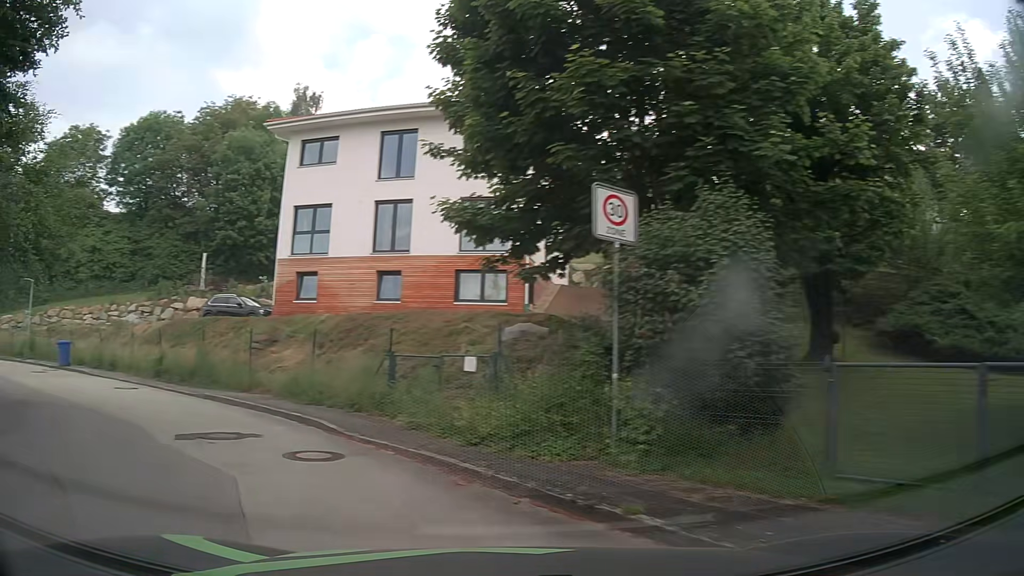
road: residential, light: Day
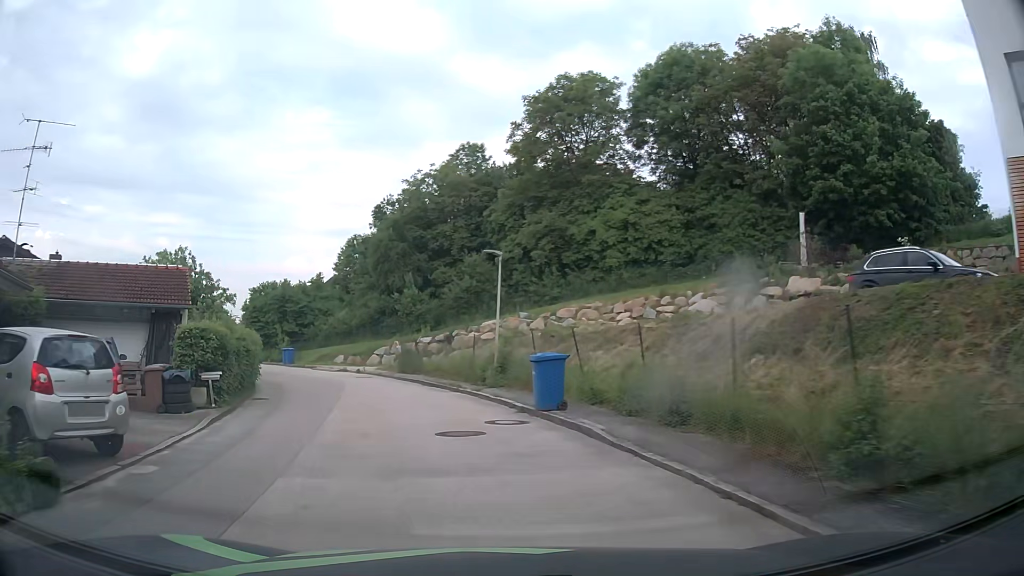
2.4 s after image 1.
(-8.5, +14.5) m; -47°
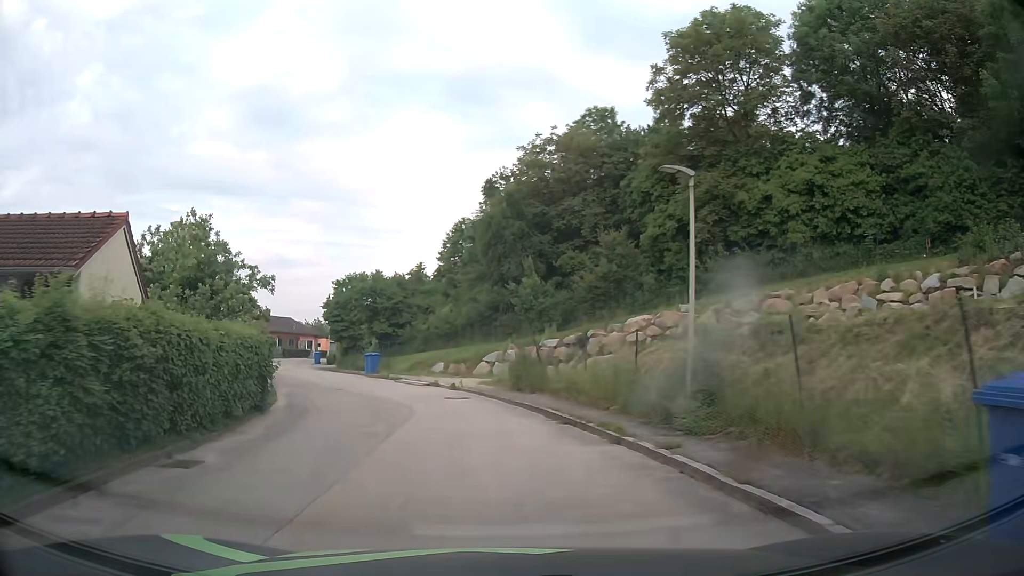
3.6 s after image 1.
(-1.2, +10.2) m; -11°
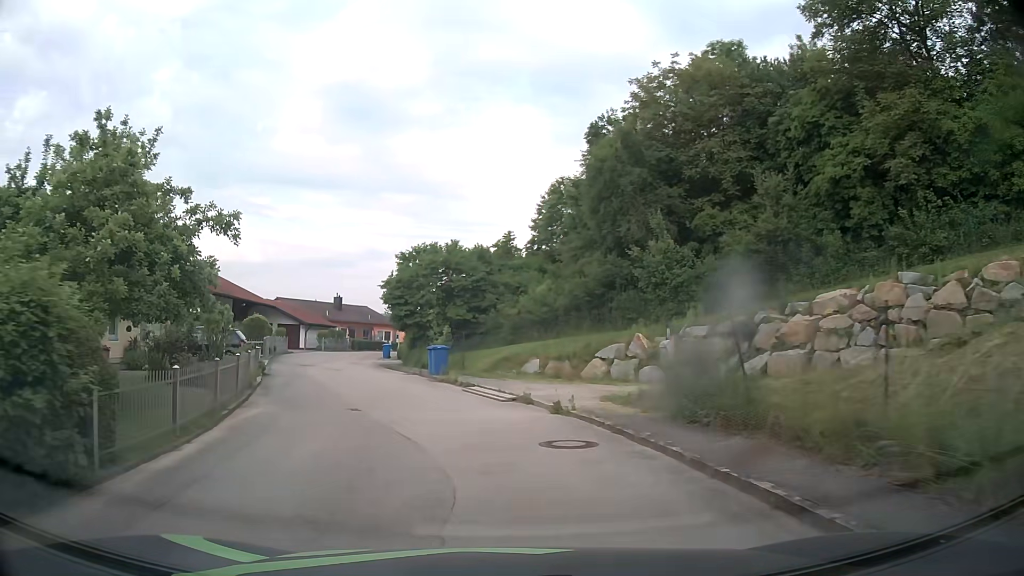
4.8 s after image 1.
(-0.9, +10.3) m; -9°
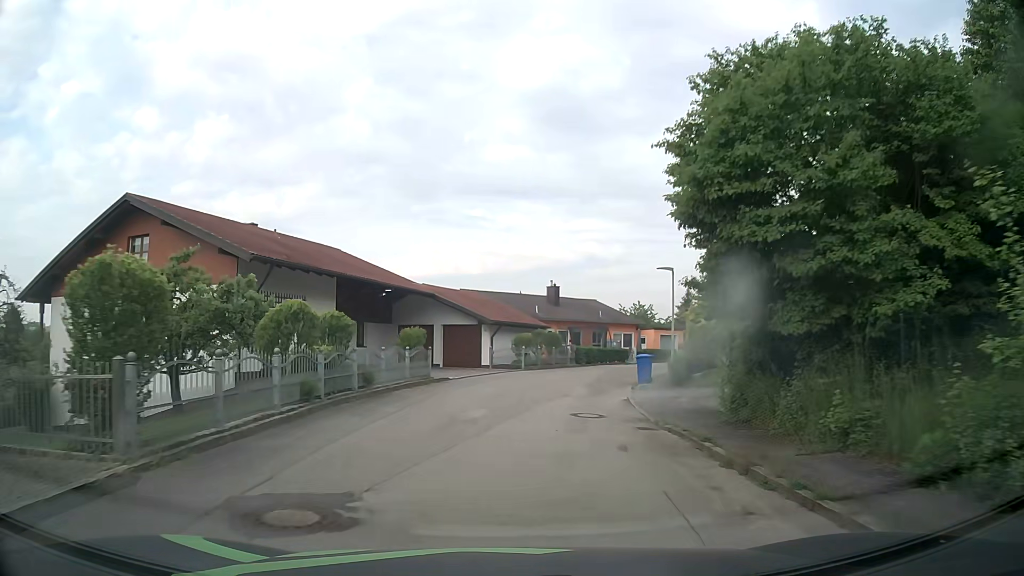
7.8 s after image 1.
(-4.9, +25.4) m; -18°
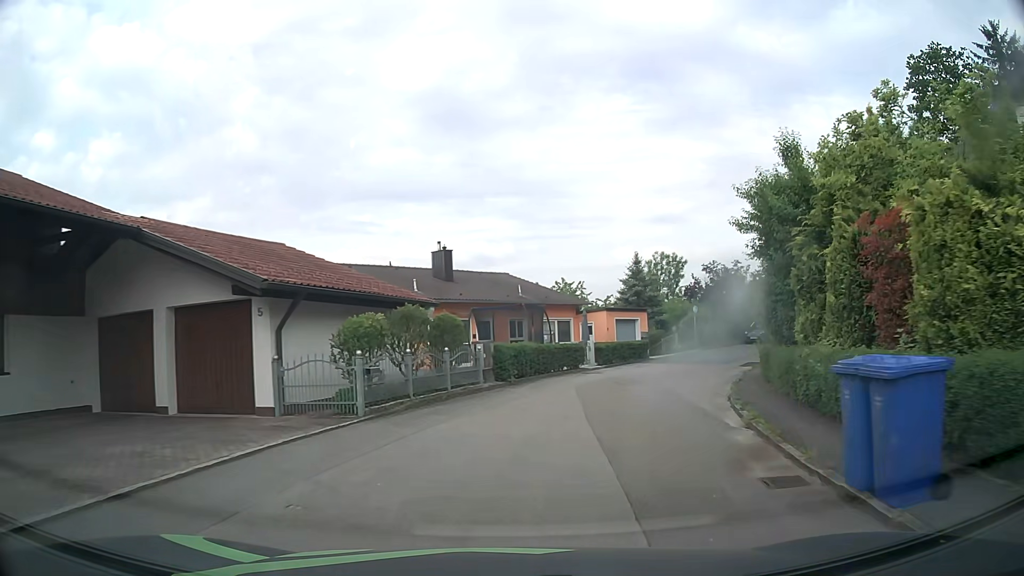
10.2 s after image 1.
(+0.9, +21.4) m; +8°
